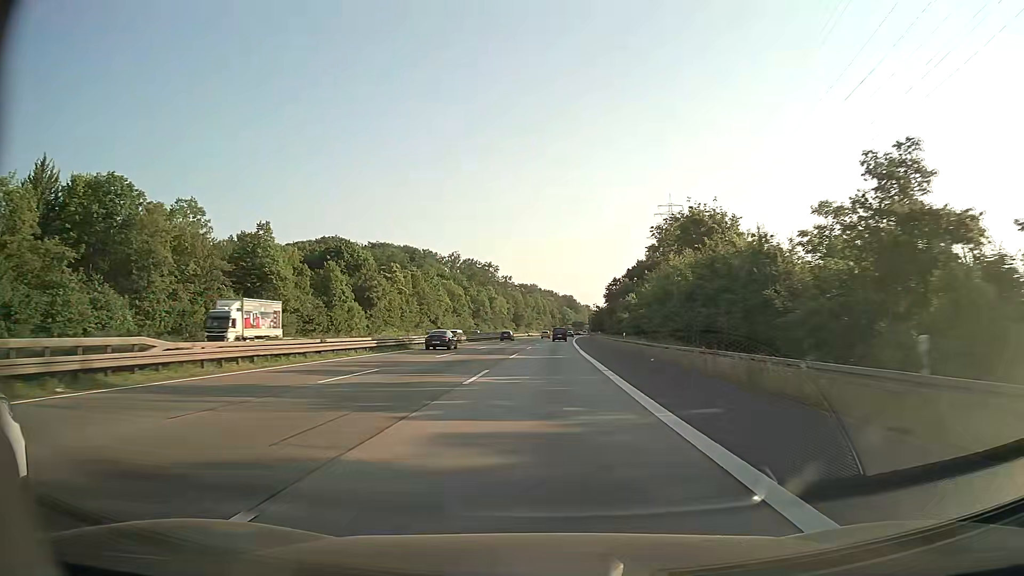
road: motorway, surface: asphalt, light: Day
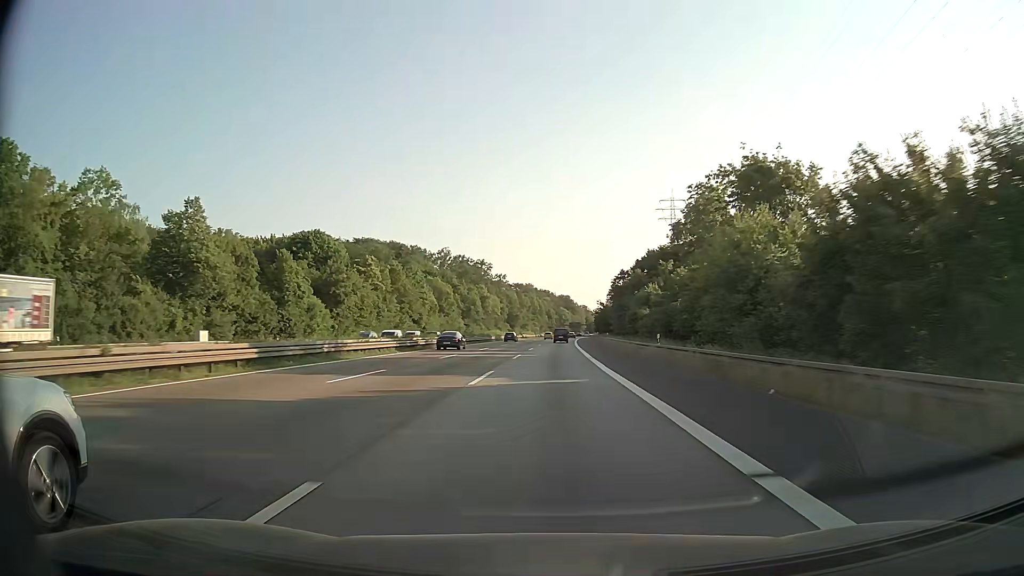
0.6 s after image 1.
(+0.1, +17.4) m; 0°
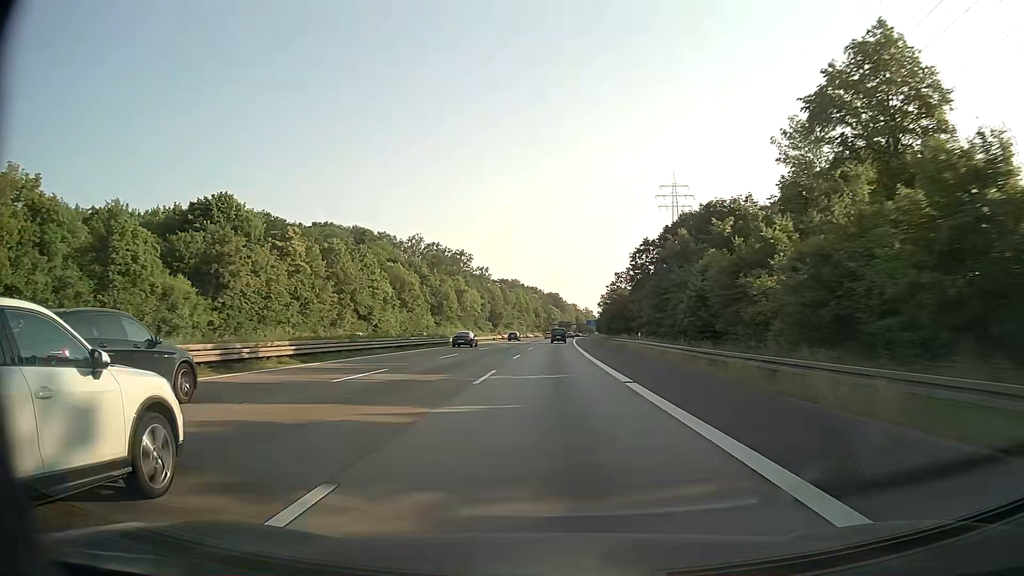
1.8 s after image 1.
(+0.3, +34.9) m; +1°
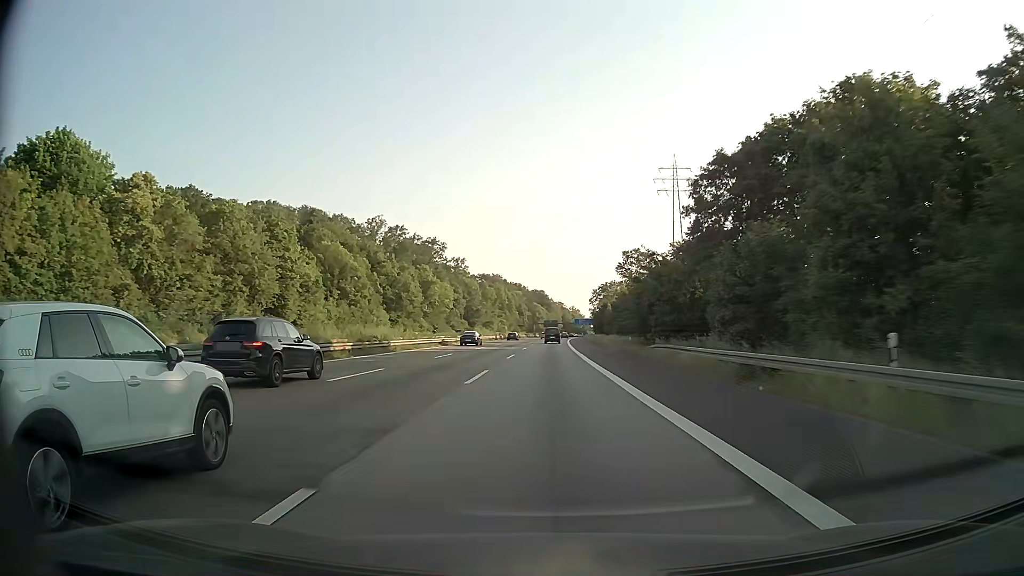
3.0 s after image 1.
(+0.5, +34.9) m; +2°
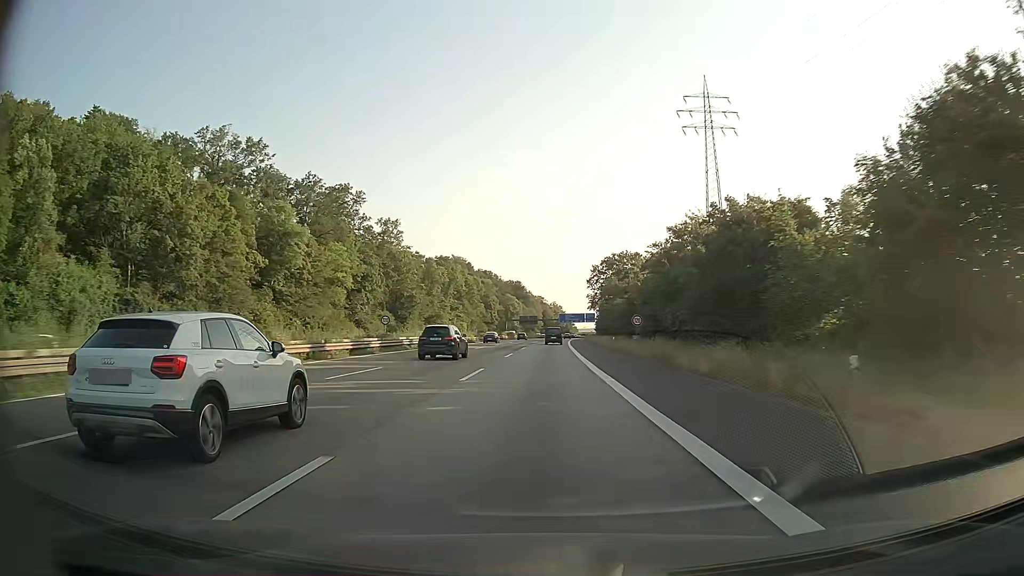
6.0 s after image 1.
(+1.2, +87.3) m; +2°
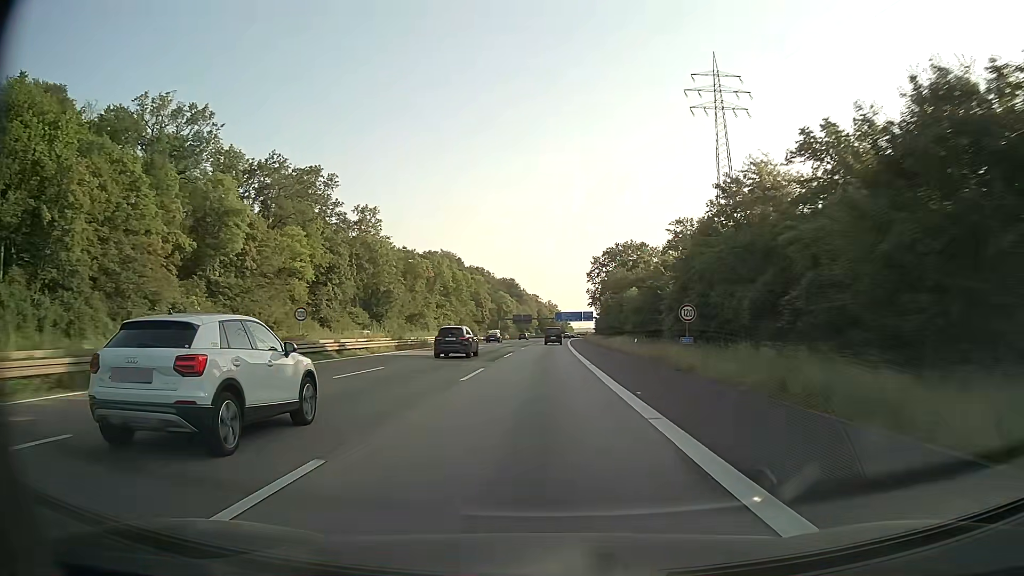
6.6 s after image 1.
(+0.1, +17.5) m; 0°
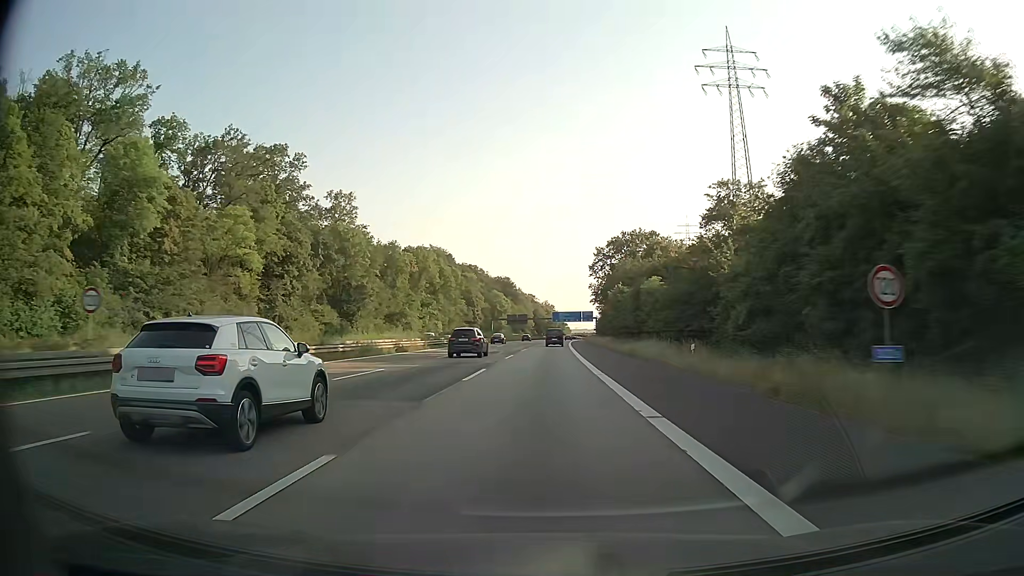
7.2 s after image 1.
(+0.1, +17.5) m; 0°
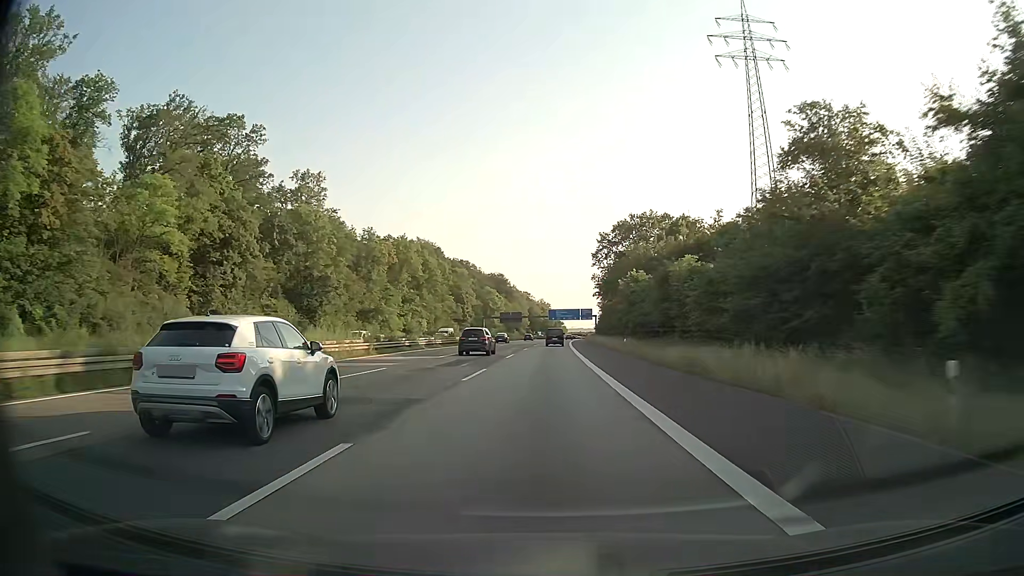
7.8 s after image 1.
(0.0, +17.5) m; 0°
(0, +10) (0, +20) (0, +30) (0, +40) (0, +50) (+1, +60) (+1, +70) (+1, +80) (+1, +90) (+2, +100) m
